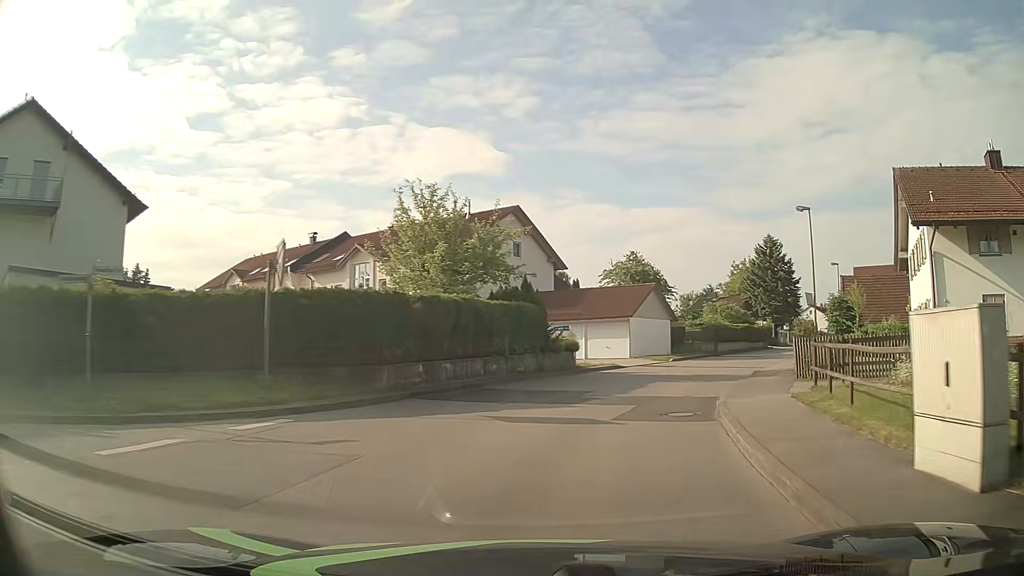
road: unclassified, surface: asphalt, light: Day
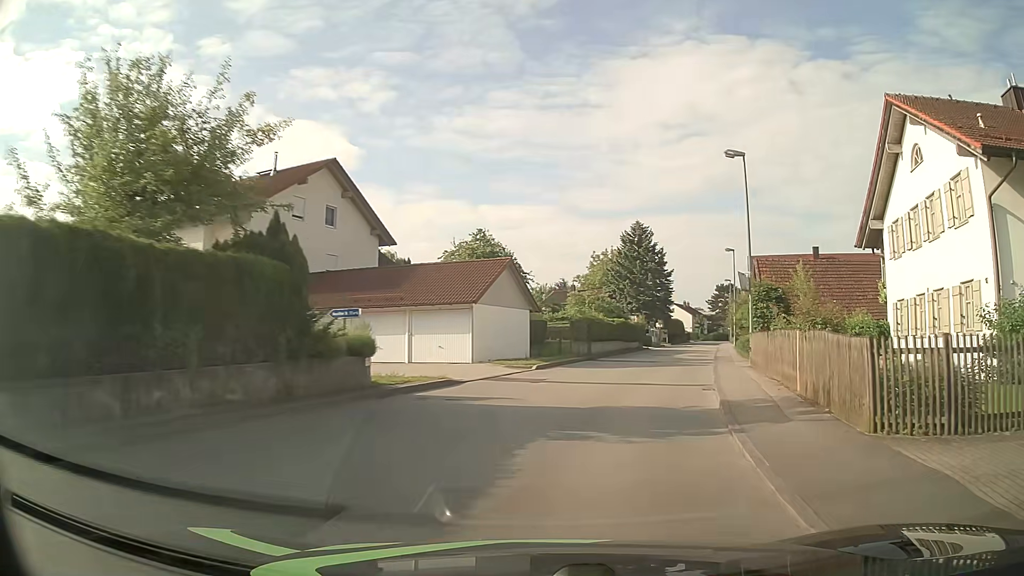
(+1.3, +12.1) m; +12°
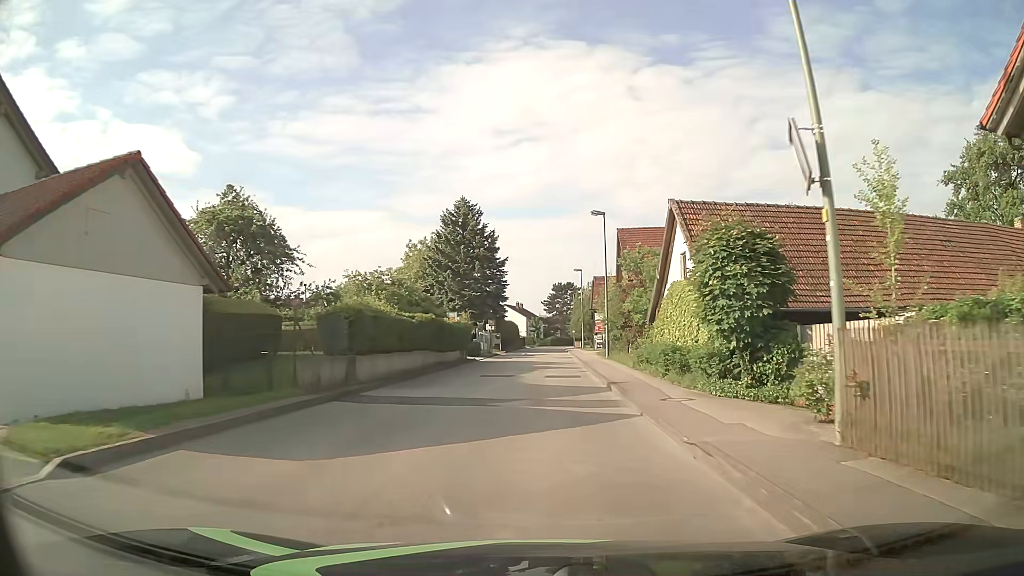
(+2.9, +18.5) m; +15°
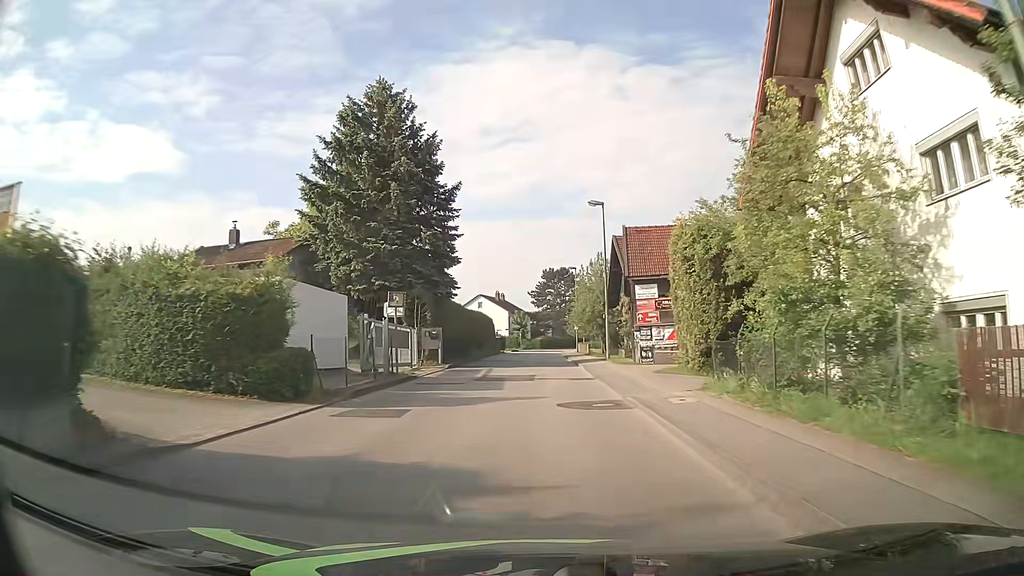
(+0.3, +33.9) m; +1°
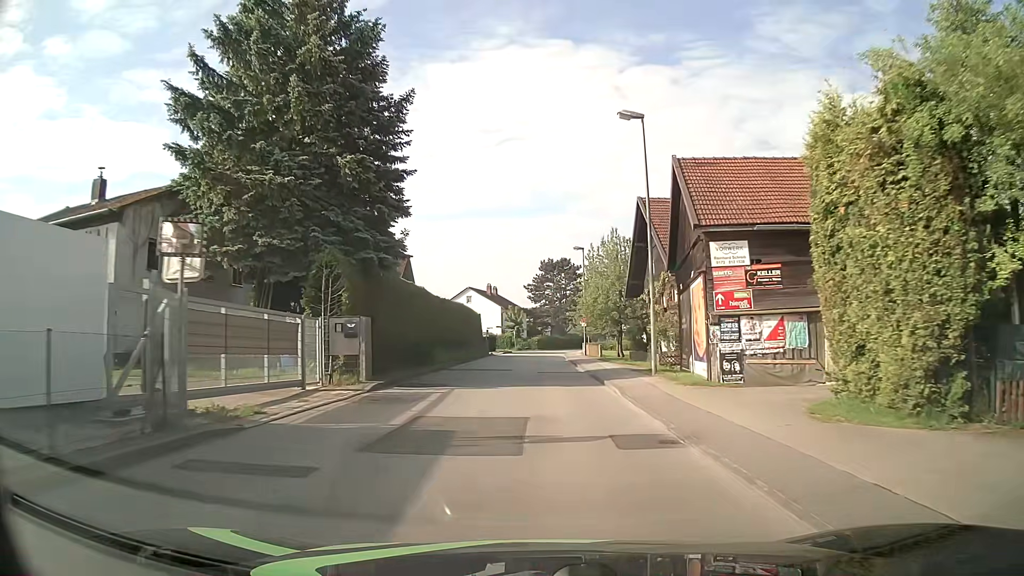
(0.0, +14.0) m; +1°
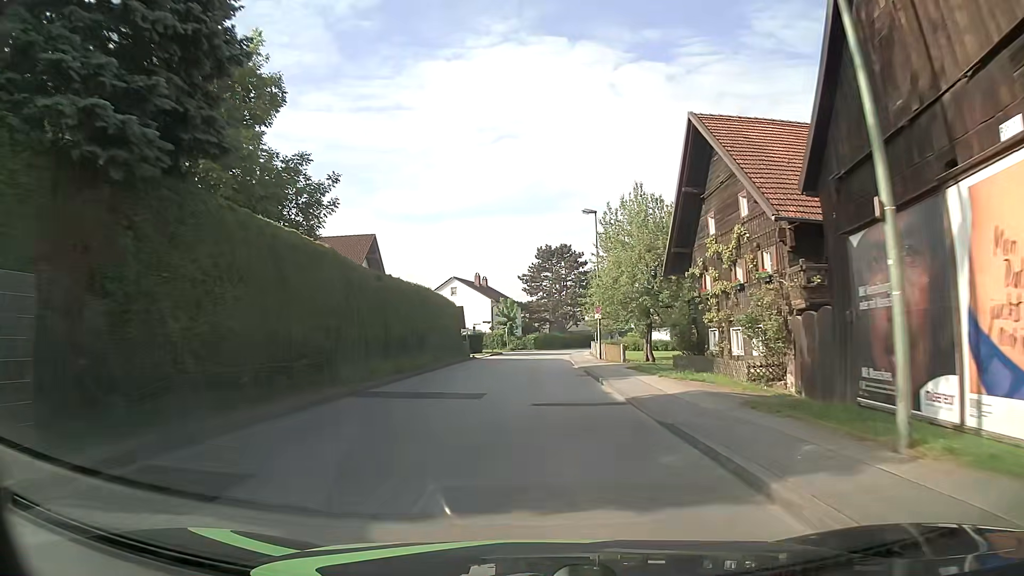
(-0.1, +14.1) m; +1°
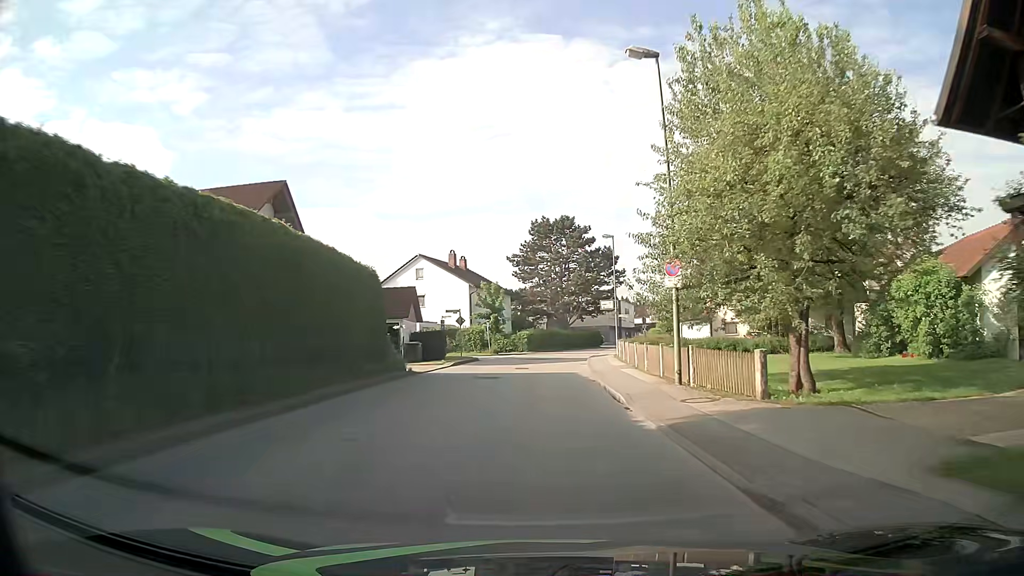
(-0.2, +21.3) m; -1°
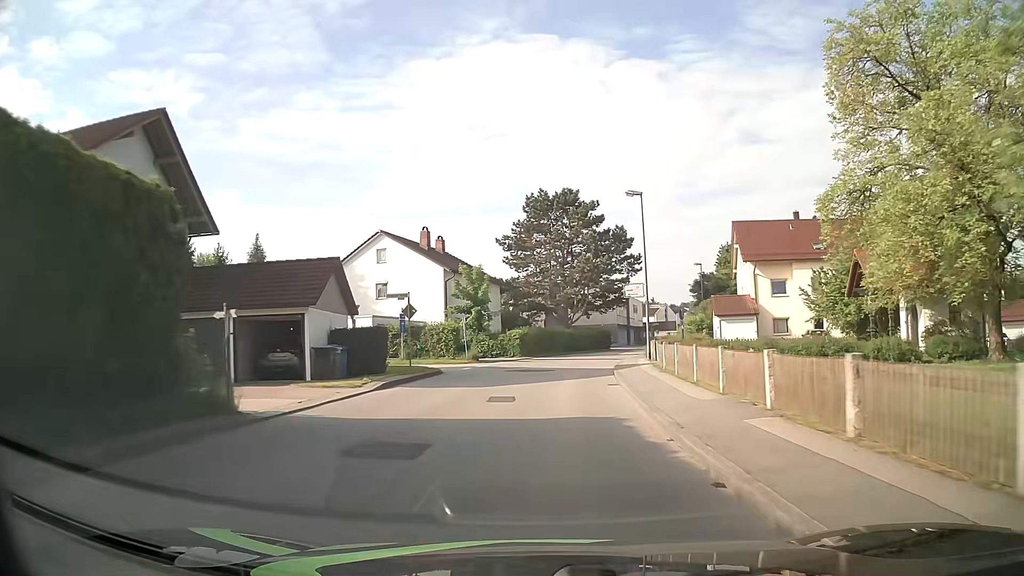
(+0.1, +14.4) m; 0°
(0, +10) (+1, +20) (+2, +30) (+4, +40) (+7, +49) (+10, +59) (+14, +68) (+18, +77) (+22, +86) (+26, +95) m
